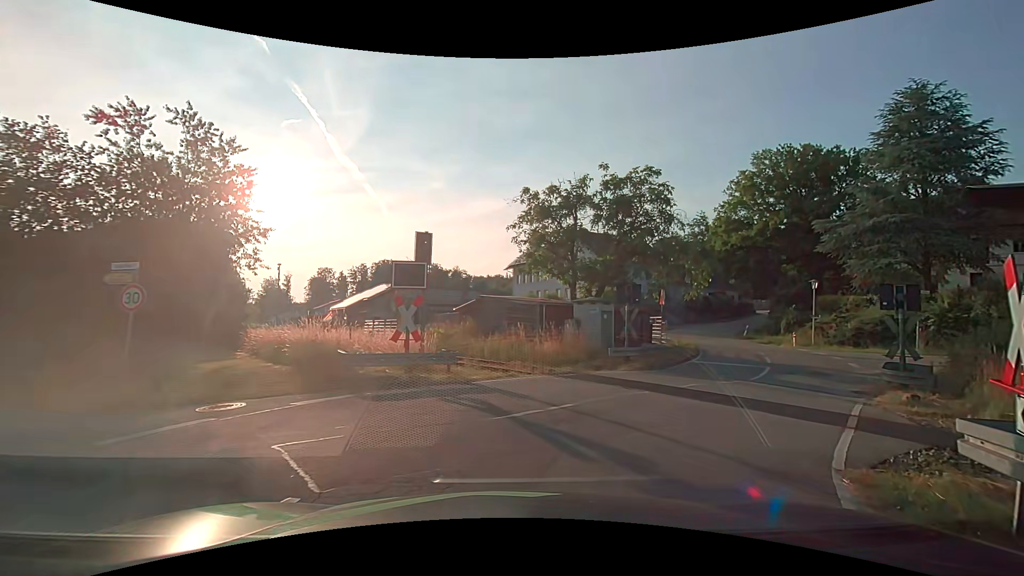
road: residential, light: Day
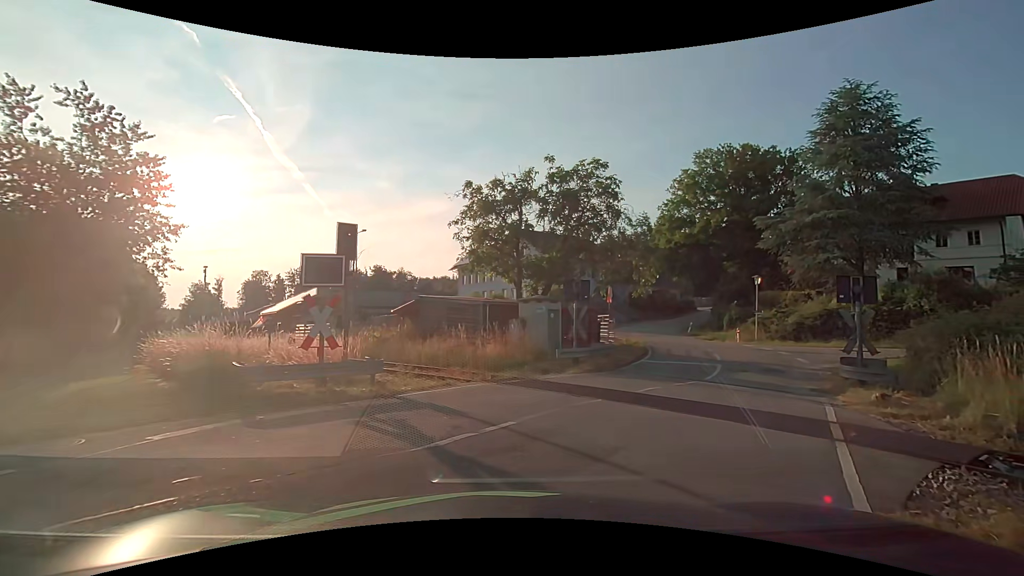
(+0.1, +1.7) m; +5°
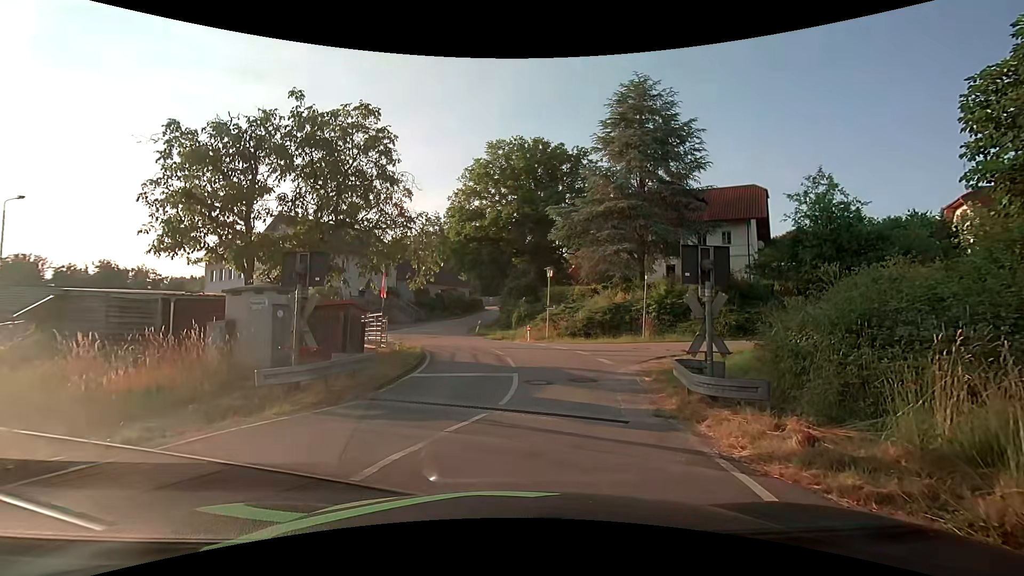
(+1.5, +6.4) m; +22°
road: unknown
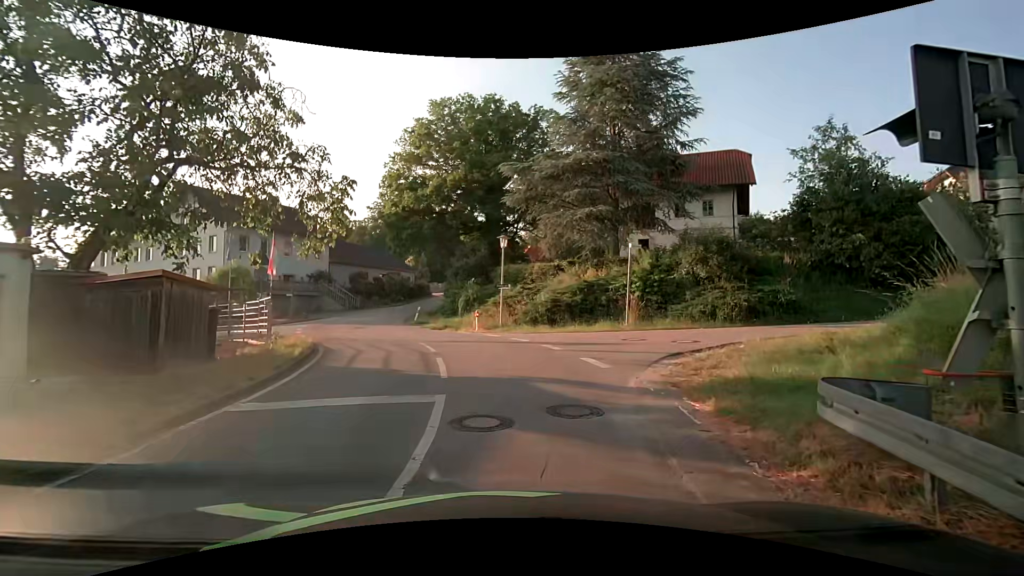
(+0.6, +6.8) m; +7°
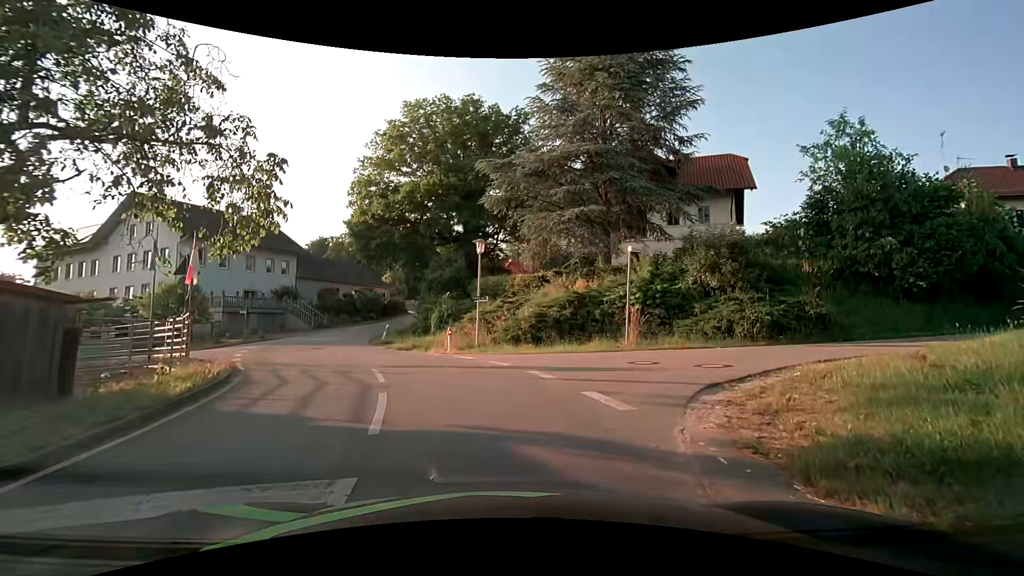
(+0.1, +3.4) m; +3°
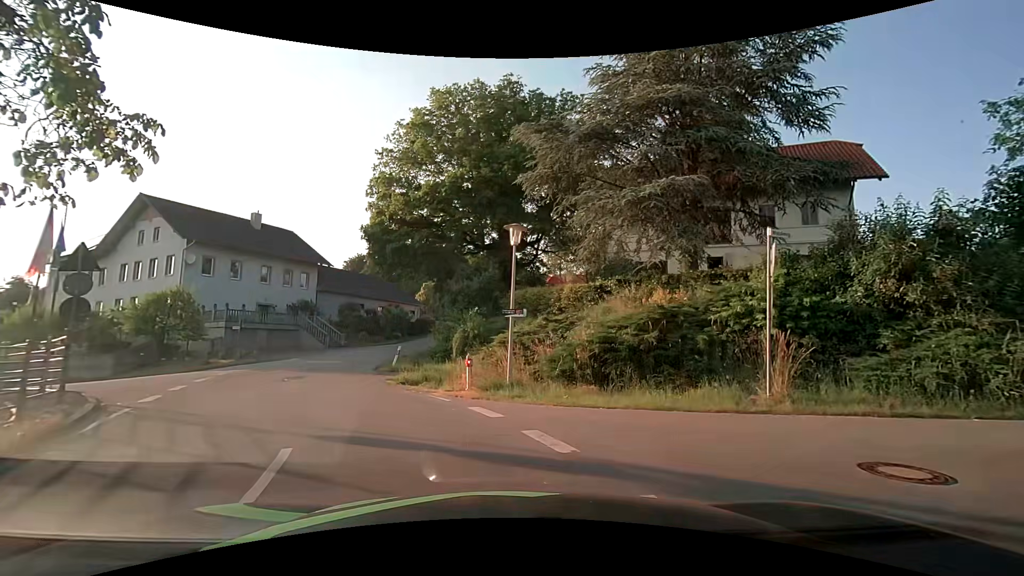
(-0.2, +6.9) m; -5°
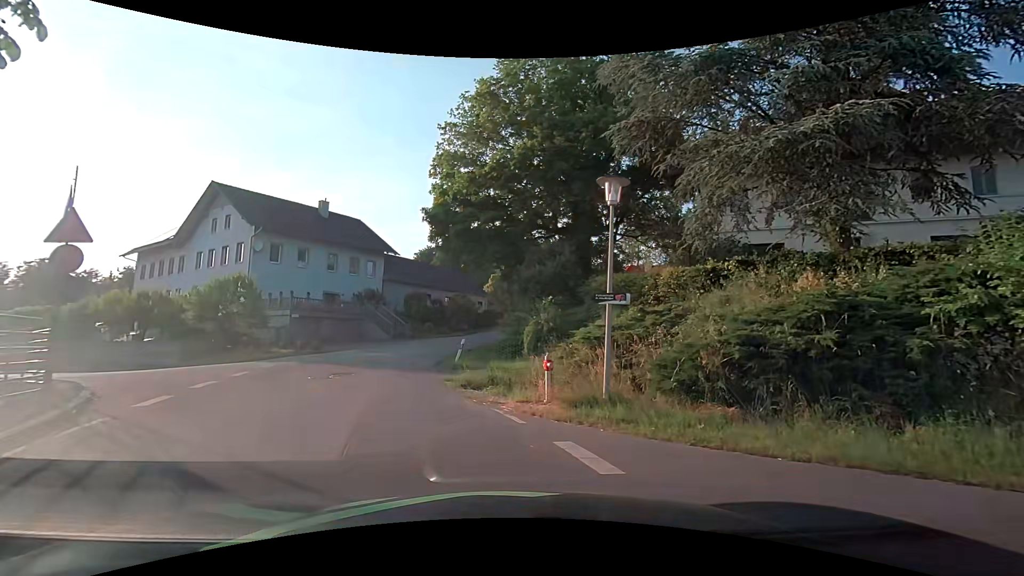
(-0.3, +3.6) m; -9°
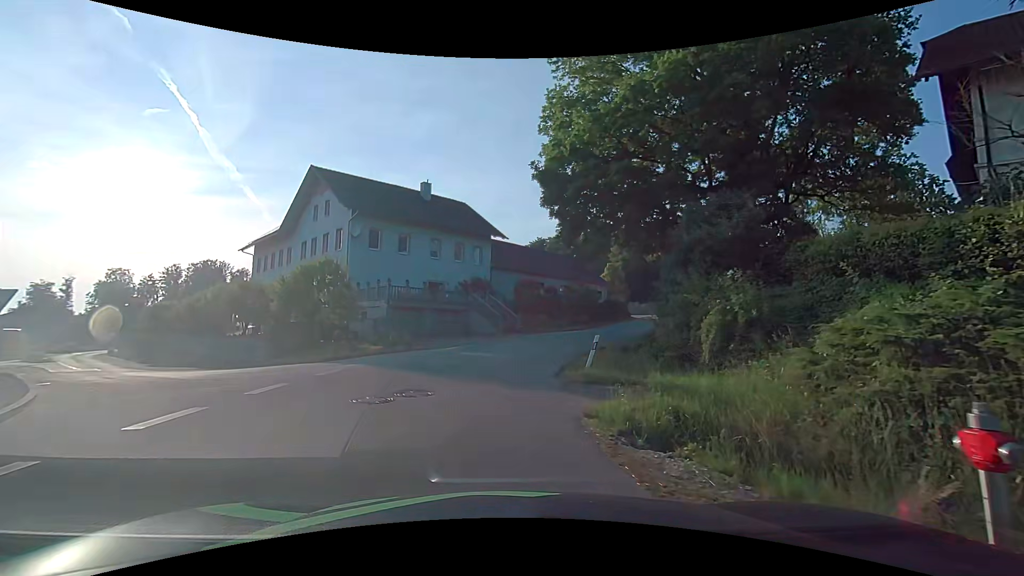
(-0.7, +7.1) m; -13°
(0, +10) (0, +20) (+4, +29) (+9, +38) (+14, +47) (+18, +56) (+23, +65) (+27, +74) (+33, +82) (+40, +89) m
